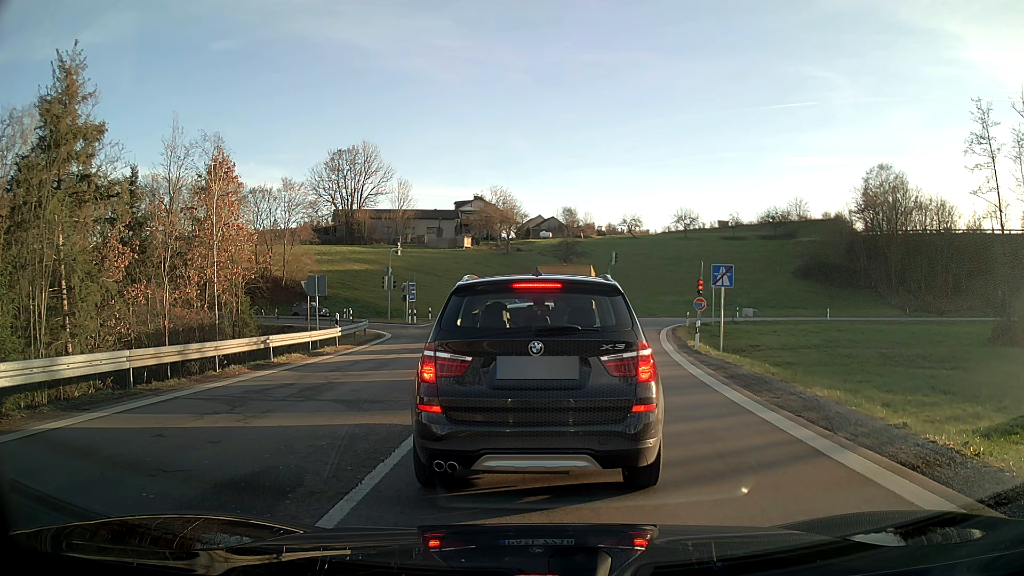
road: motorway_link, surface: asphalt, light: Day
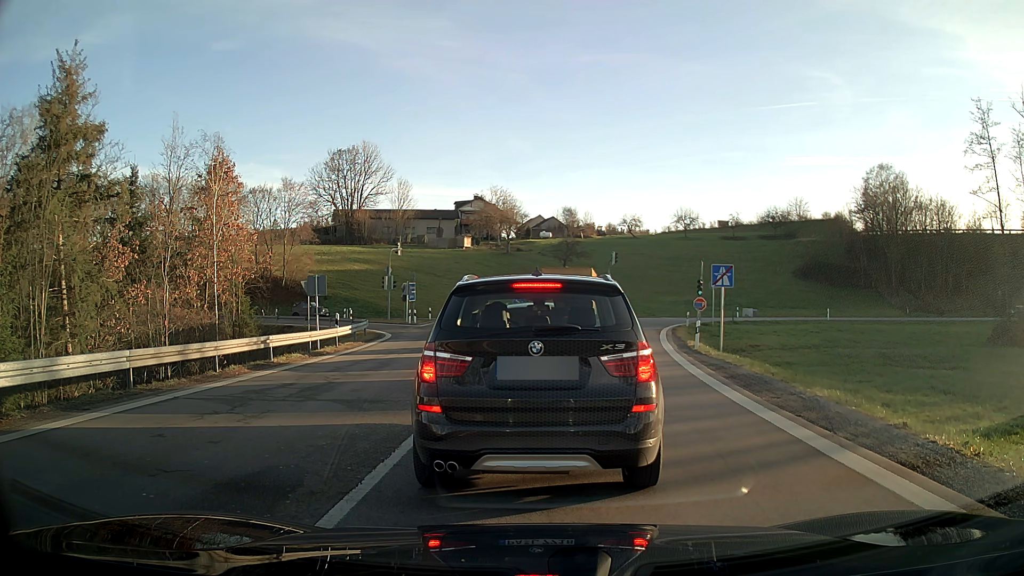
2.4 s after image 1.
(0.0, 0.0) m; 0°
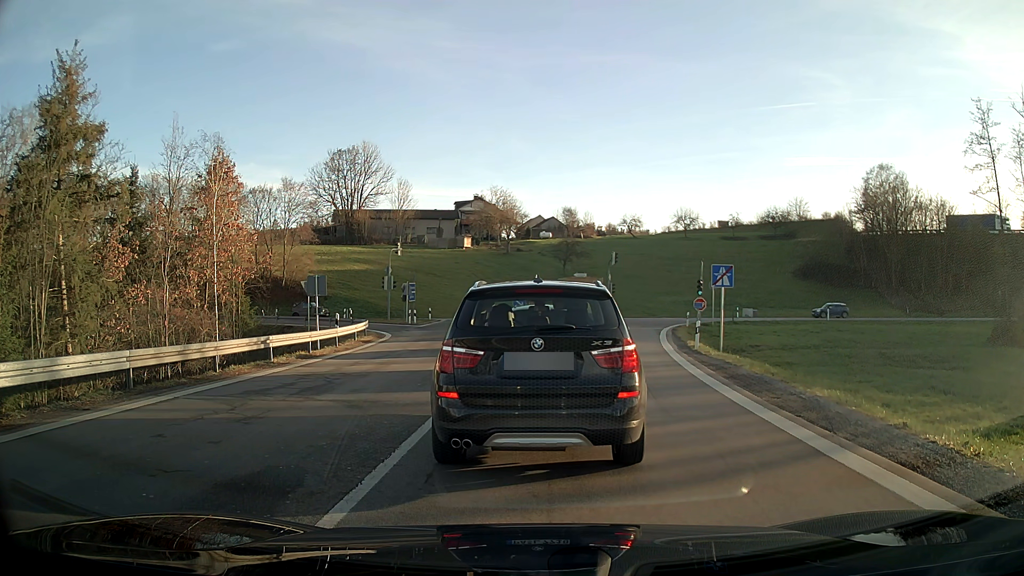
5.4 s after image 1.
(0.0, 0.0) m; 0°
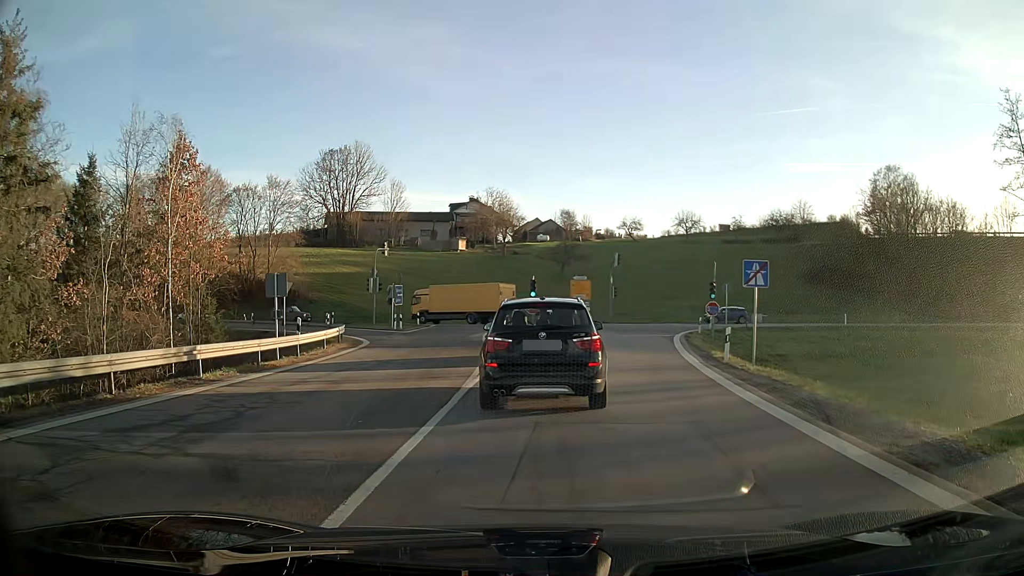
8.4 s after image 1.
(0.0, +4.4) m; 0°
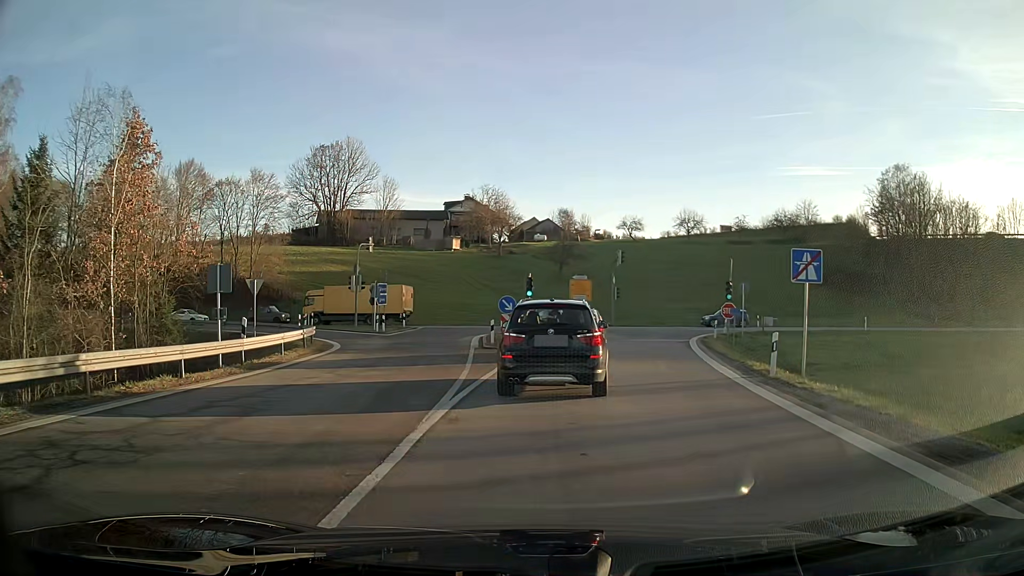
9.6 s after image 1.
(0.0, +4.5) m; 0°
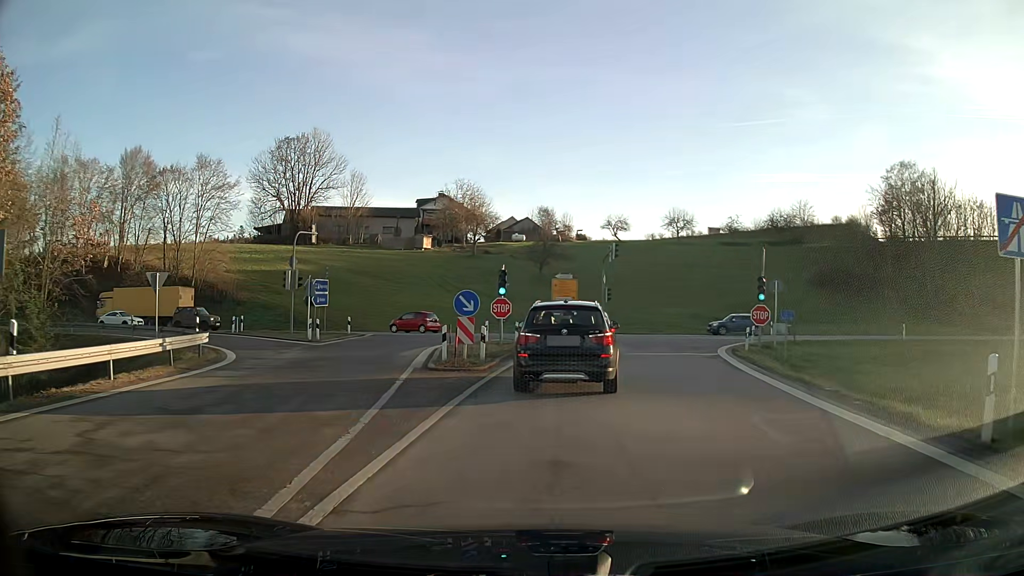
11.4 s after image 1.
(+0.2, +9.3) m; +2°
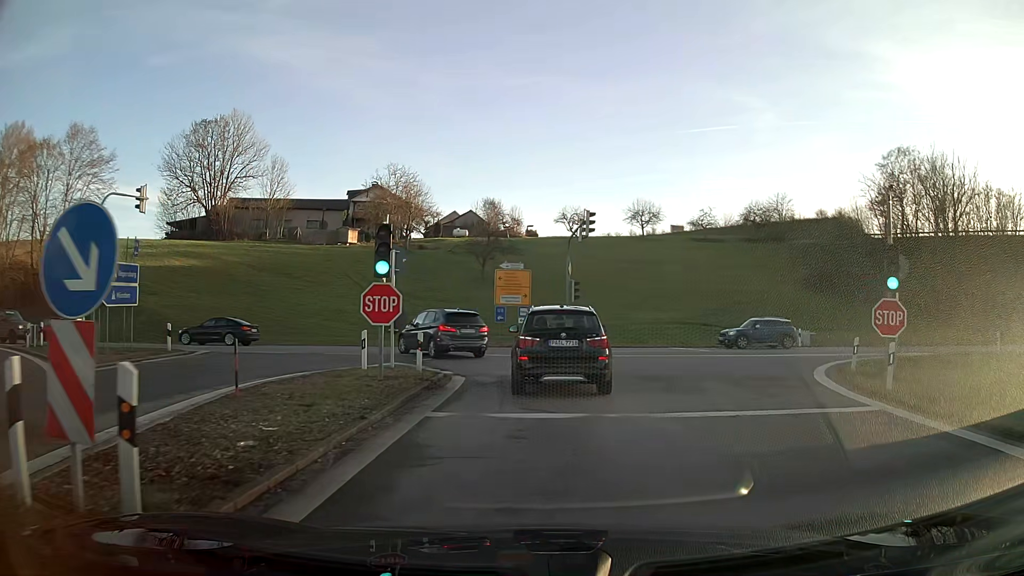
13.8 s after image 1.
(+0.6, +15.6) m; +4°
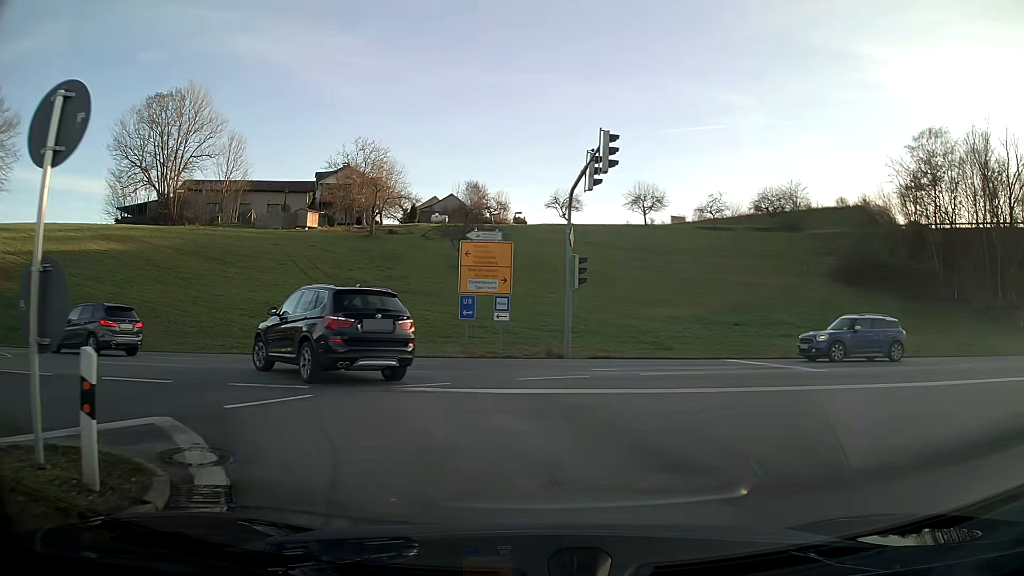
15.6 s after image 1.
(0.0, +12.4) m; -3°
